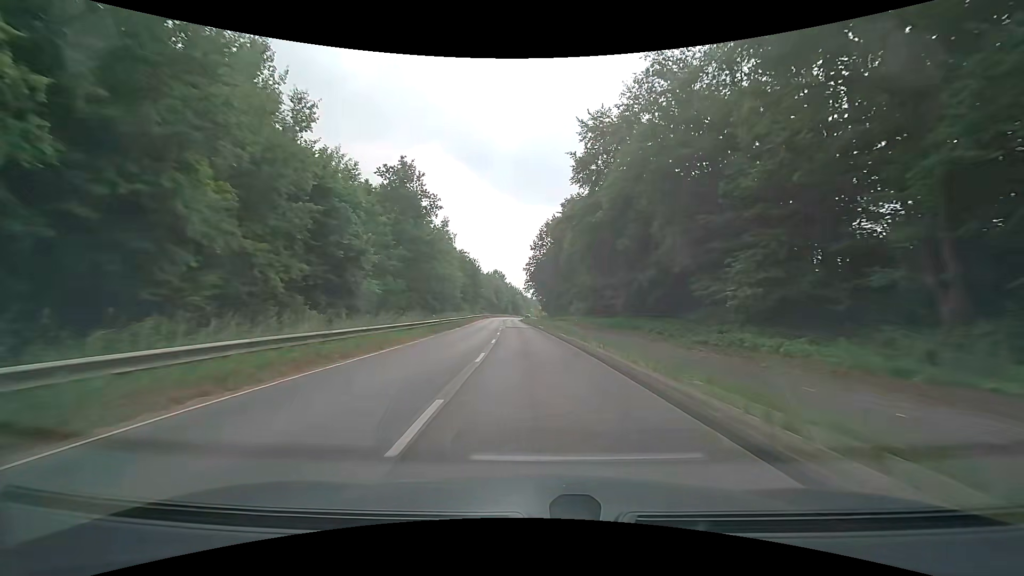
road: secondary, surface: asphalt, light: Day
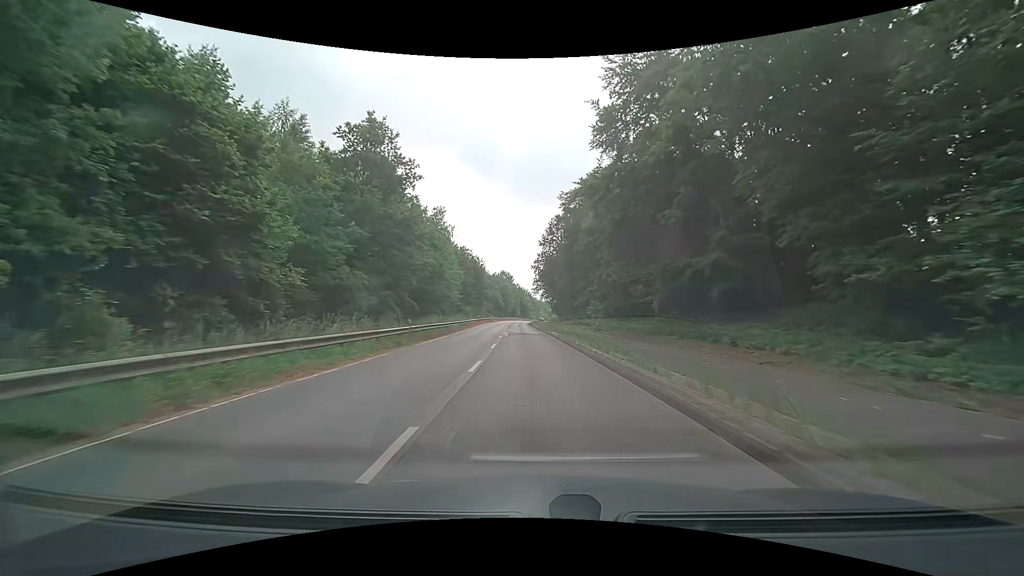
(-0.1, +10.7) m; -1°
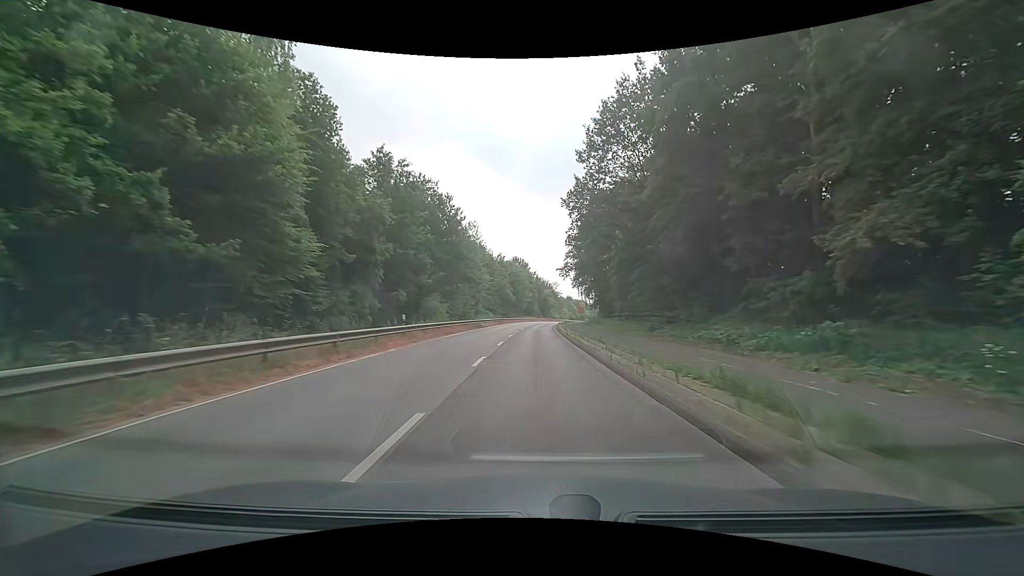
(-1.2, +53.4) m; -2°
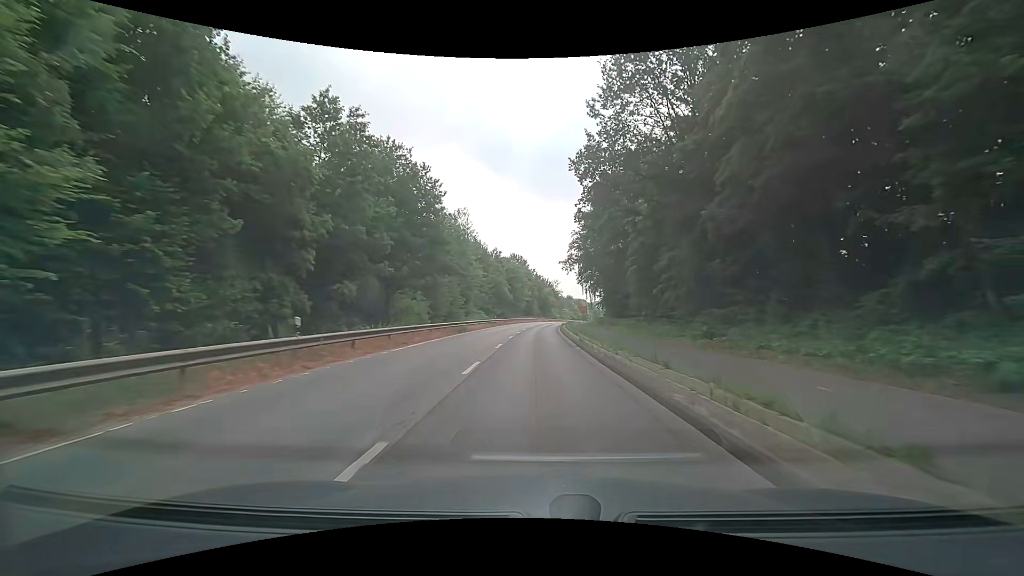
(-0.1, +10.6) m; 0°
